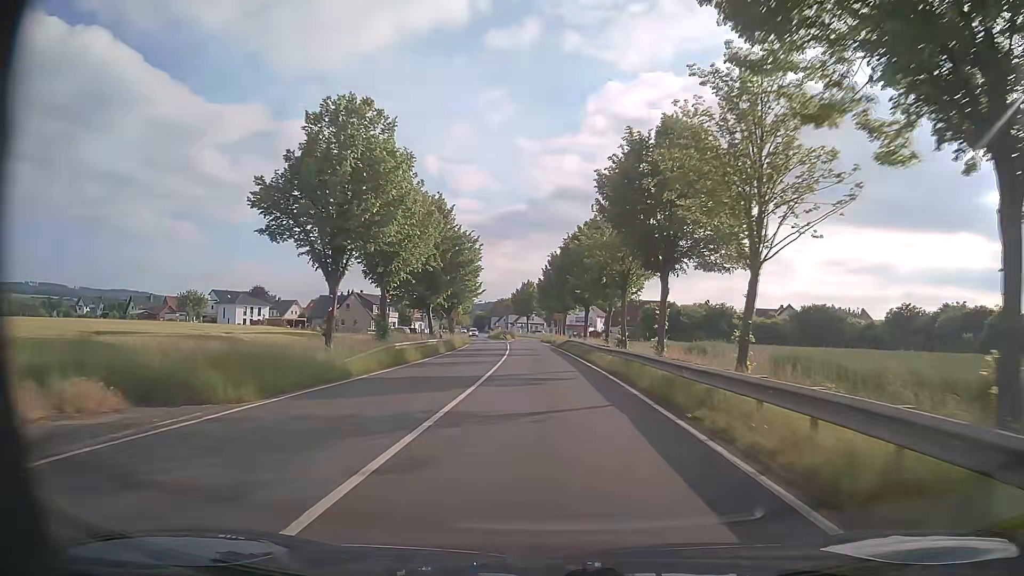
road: primary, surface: asphalt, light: Day
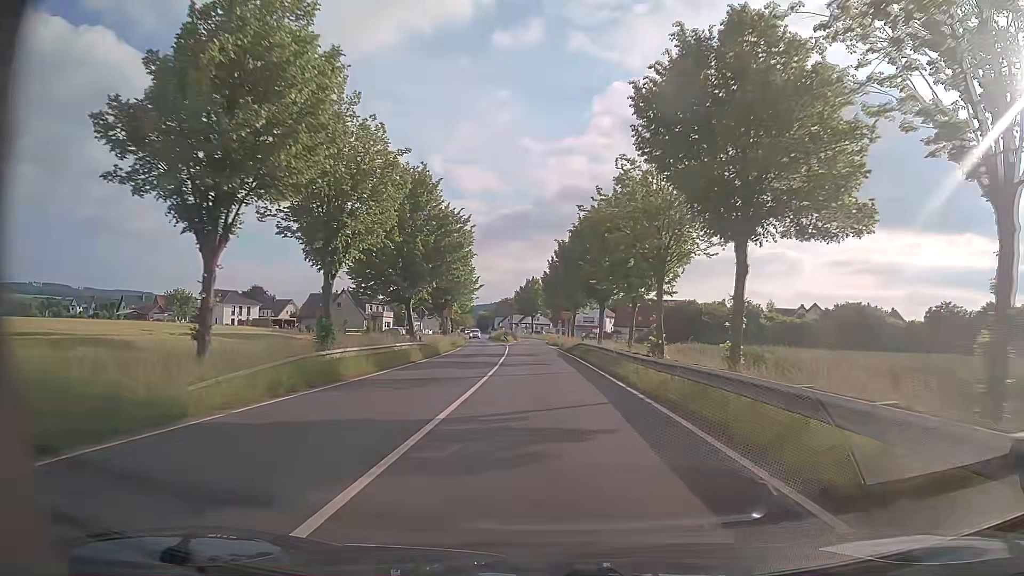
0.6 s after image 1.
(-0.1, +9.7) m; 0°
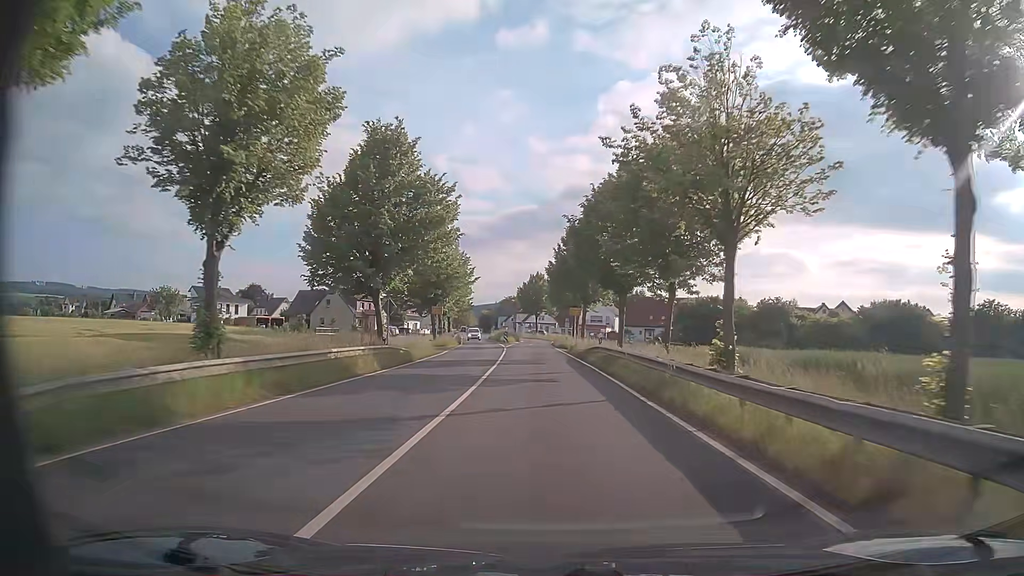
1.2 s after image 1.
(-0.1, +9.3) m; -1°
(0, +10) (0, +20) (0, +30) (-1, +40) (-1, +50) (-1, +60) (-1, +70) (-2, +80) (-2, +90) (-3, +100) m
